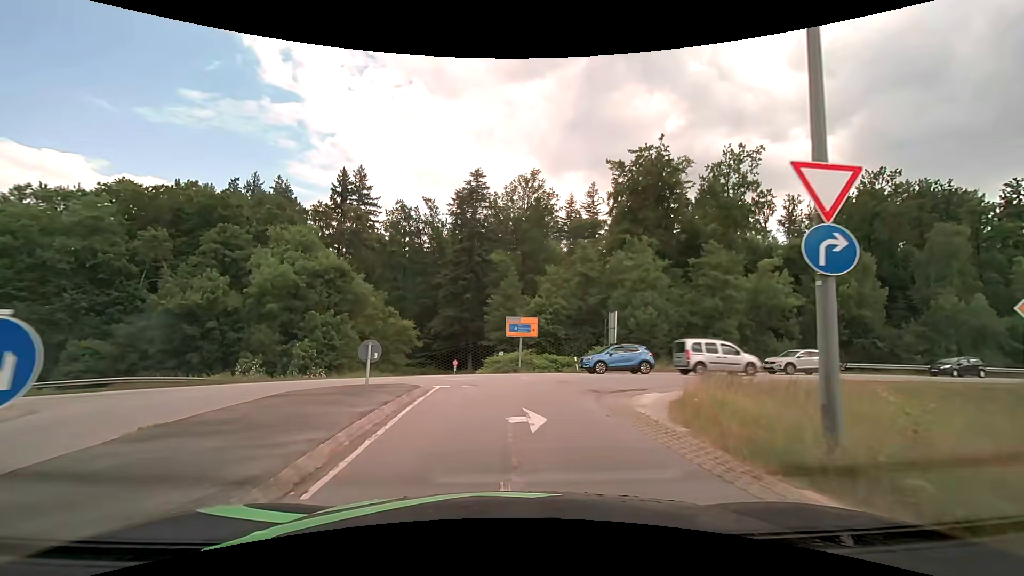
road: residential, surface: asphalt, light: Day
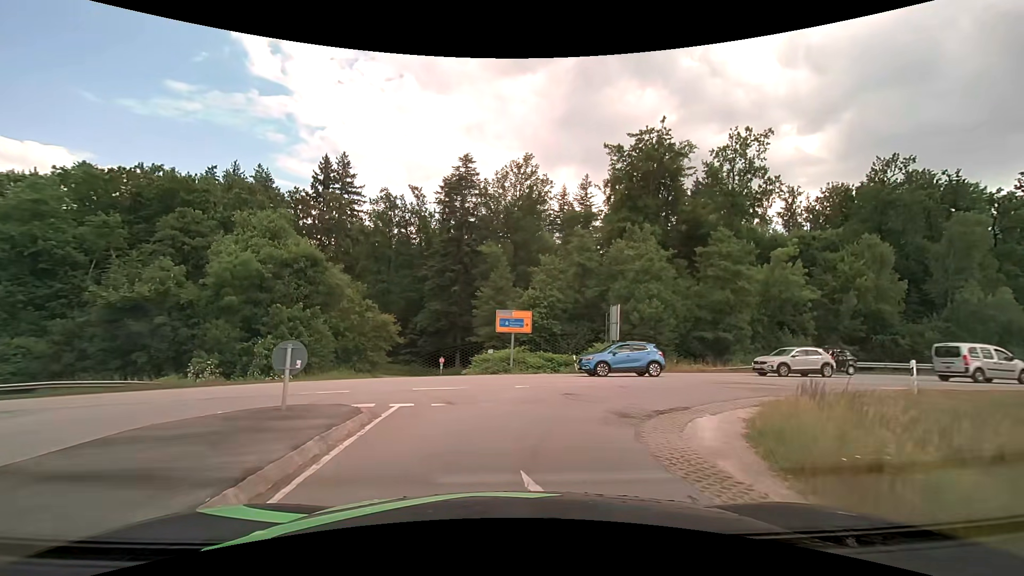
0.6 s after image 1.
(0.0, +4.1) m; +1°
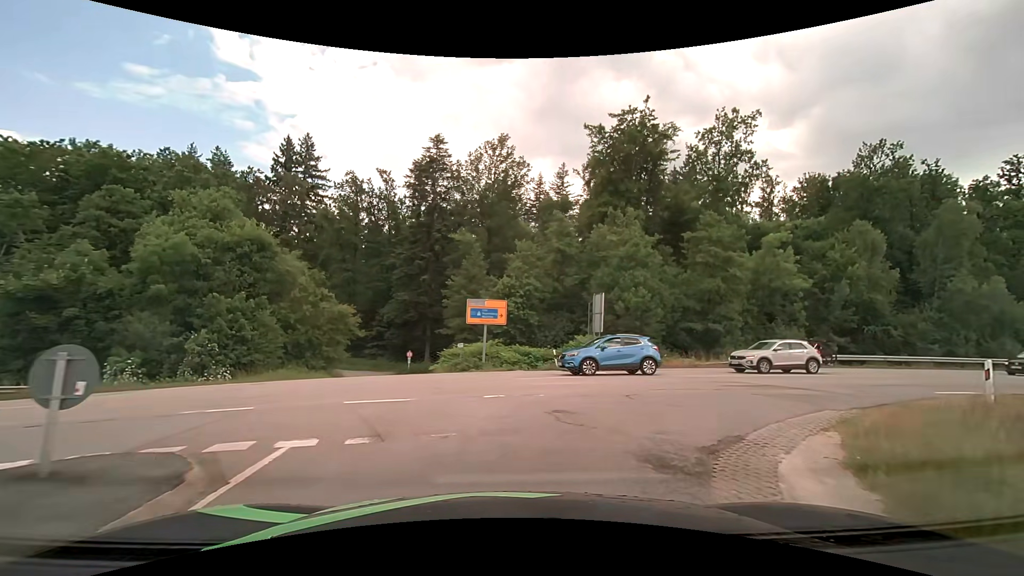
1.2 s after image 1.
(+0.1, +3.6) m; +2°
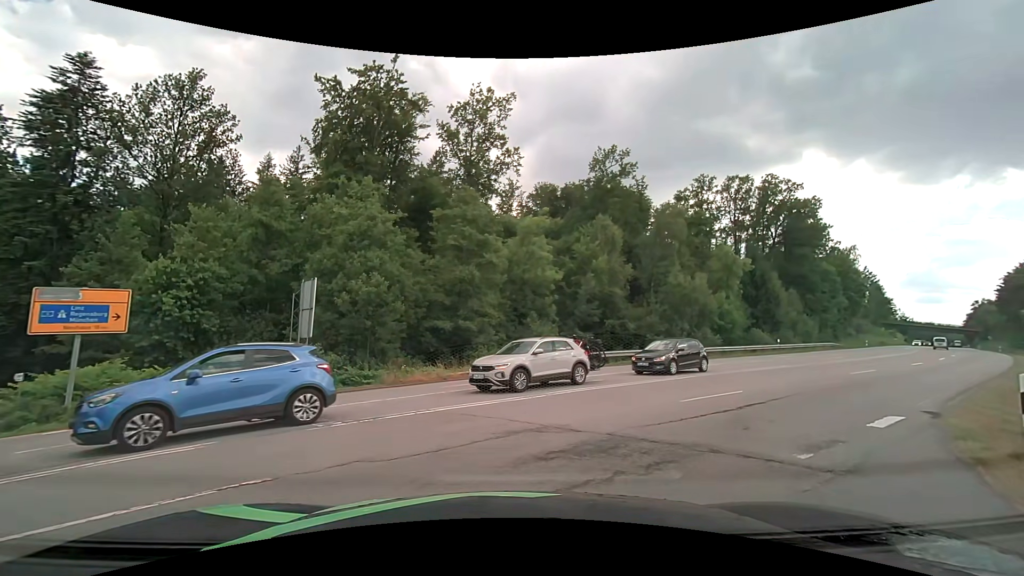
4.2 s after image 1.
(+2.2, +9.4) m; +29°
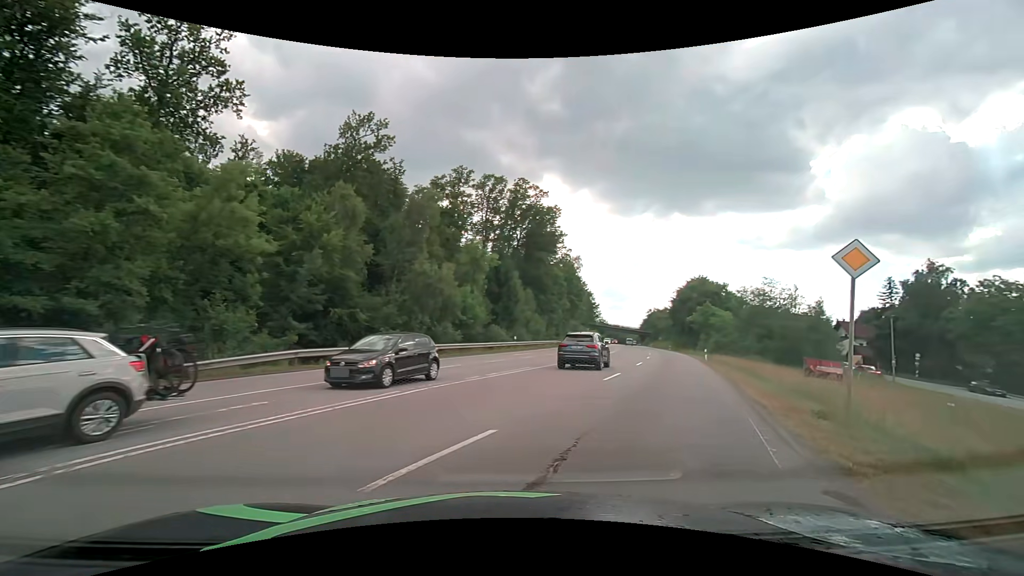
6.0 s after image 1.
(+1.8, +7.1) m; +29°
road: secondary
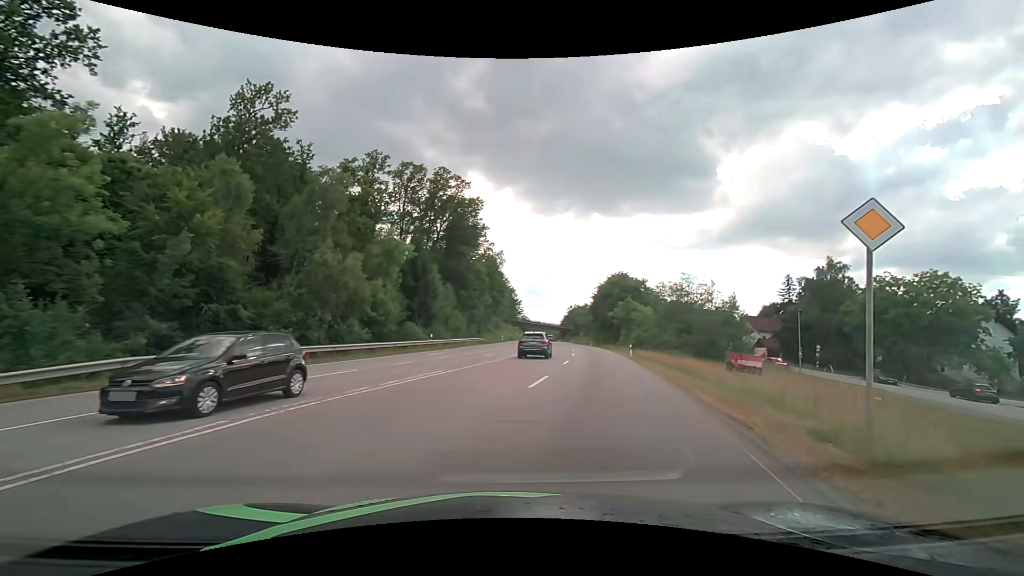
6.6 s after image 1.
(+0.3, +3.7) m; +9°
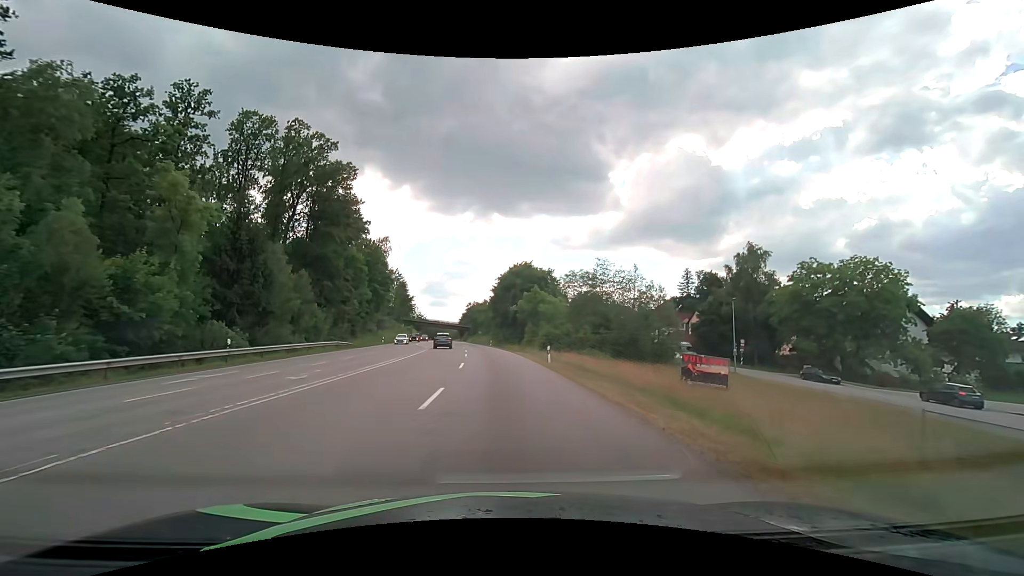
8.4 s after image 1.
(+2.3, +15.3) m; +12°
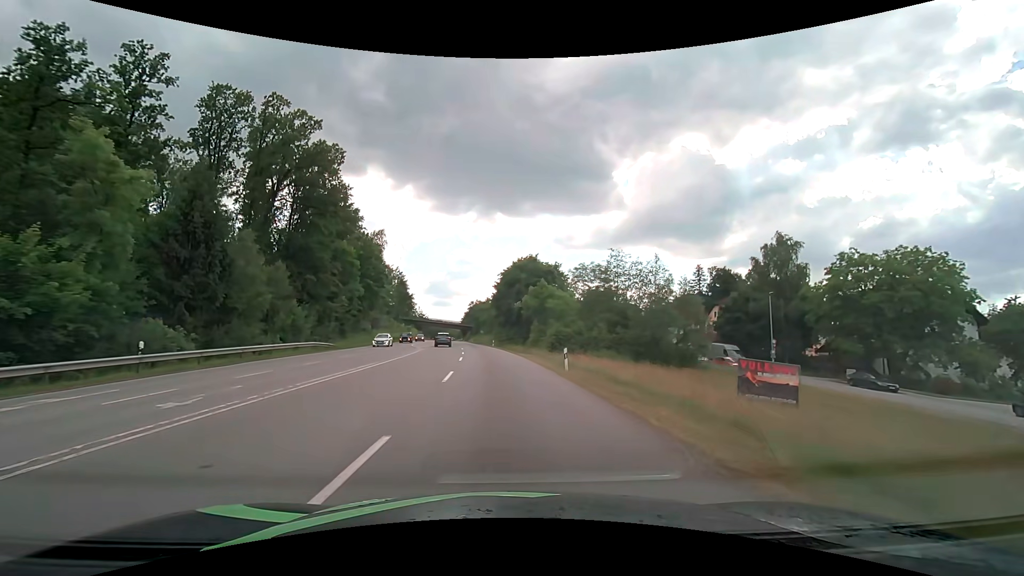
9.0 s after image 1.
(0.0, +6.8) m; 0°
(0, +10) (0, +20) (-1, +30) (-2, +40) (-3, +50) (-4, +60) (-5, +70) (-6, +80) (-7, +90) (-8, +100) m
